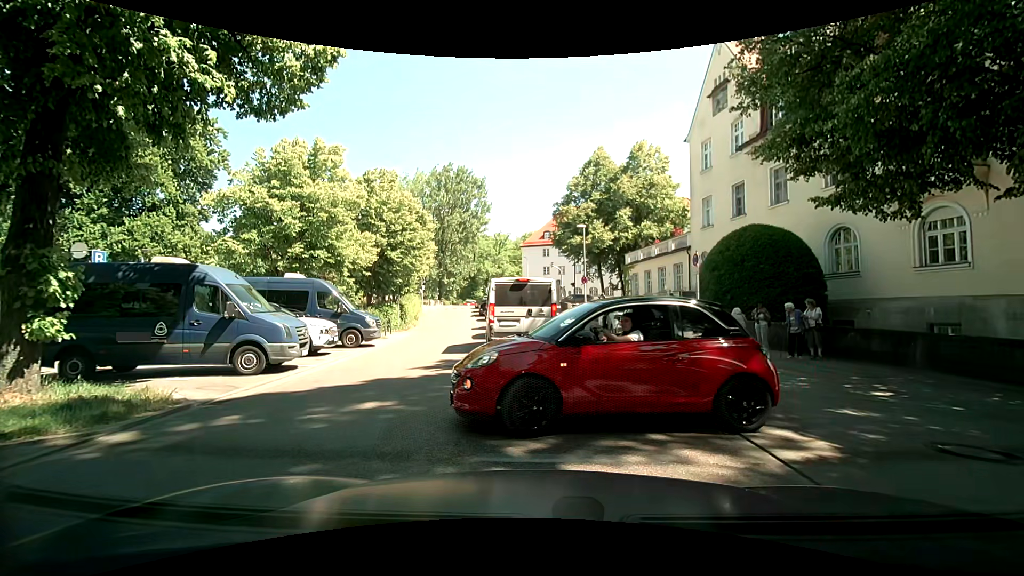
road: residential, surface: asphalt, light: Day
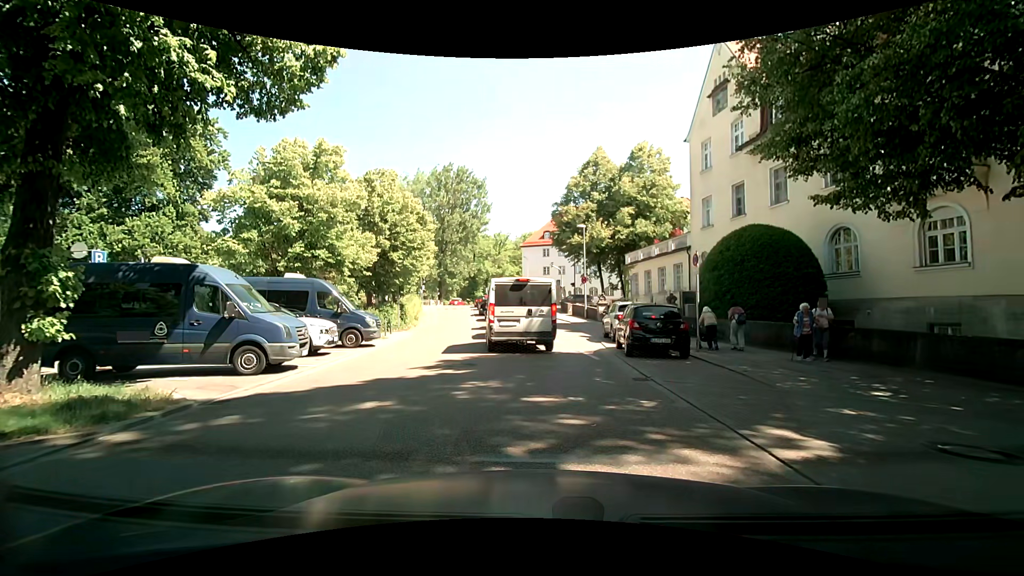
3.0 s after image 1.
(0.0, 0.0) m; 0°
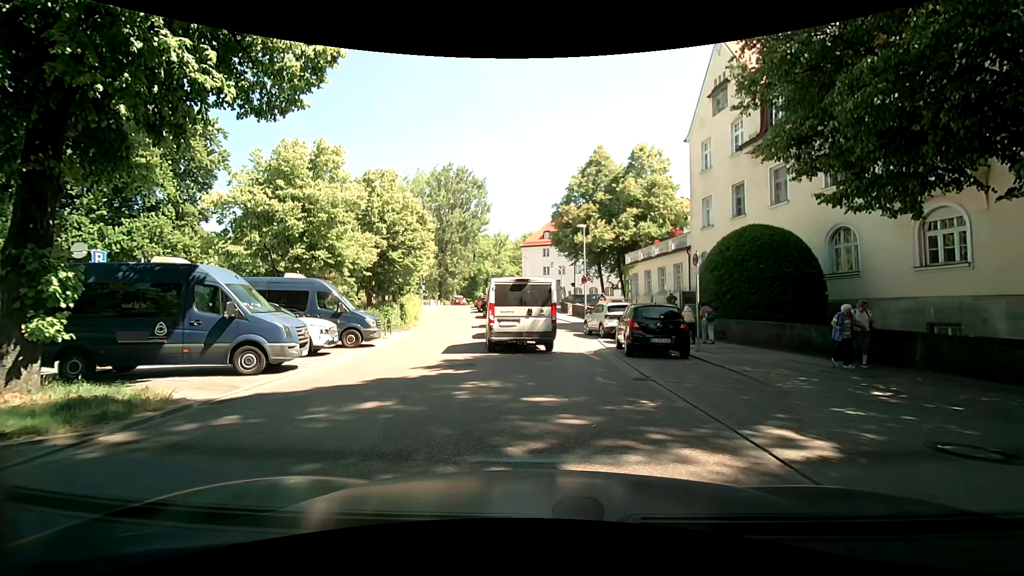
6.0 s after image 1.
(0.0, 0.0) m; 0°
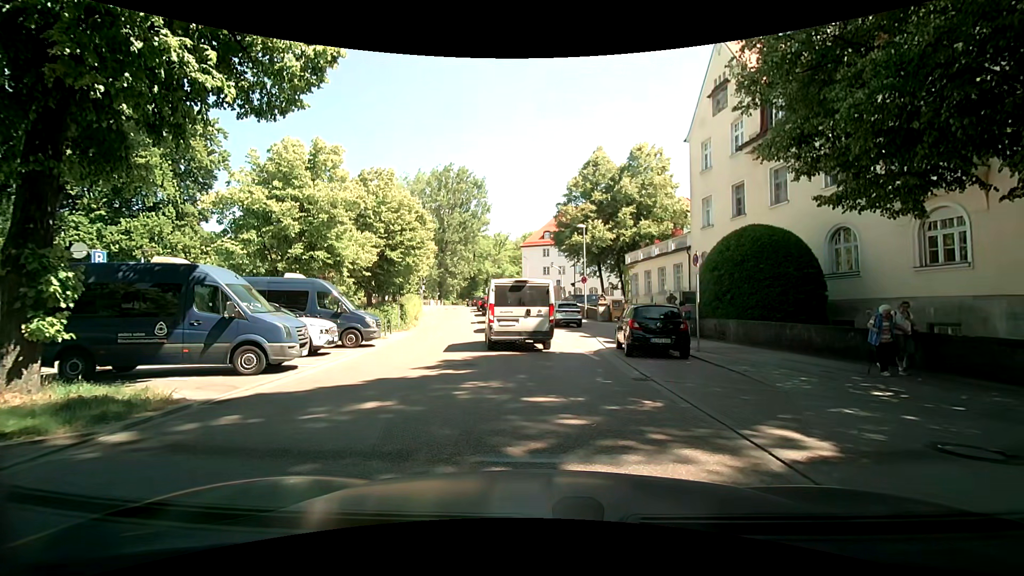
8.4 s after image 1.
(0.0, 0.0) m; 0°
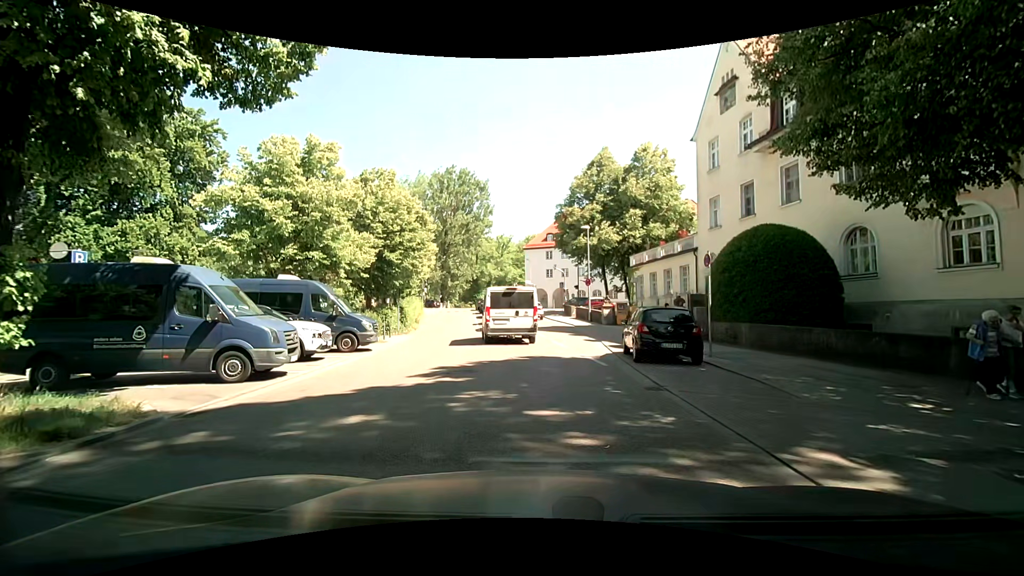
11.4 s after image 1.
(0.0, +0.8) m; 0°
